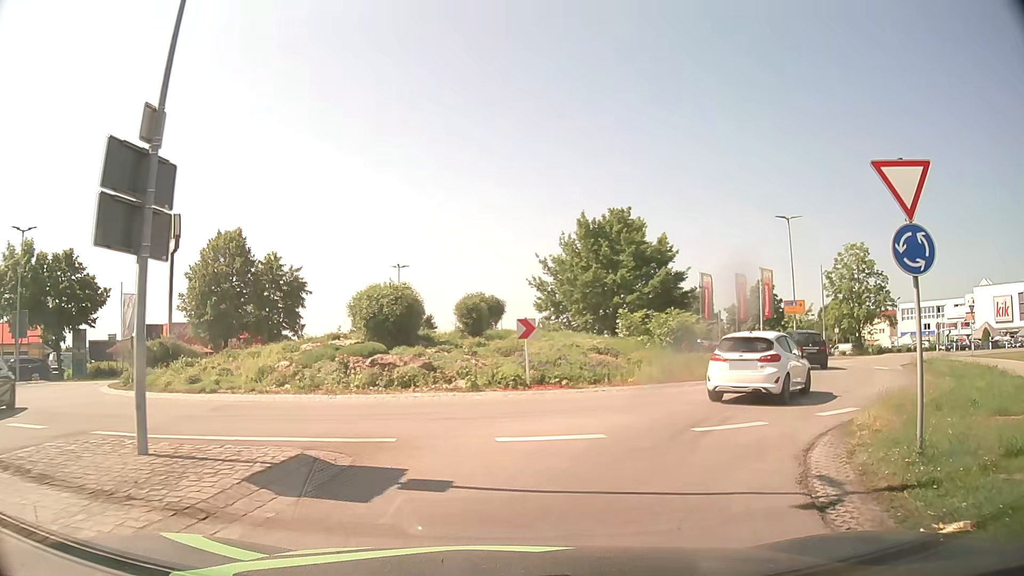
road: secondary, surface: asphalt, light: Day
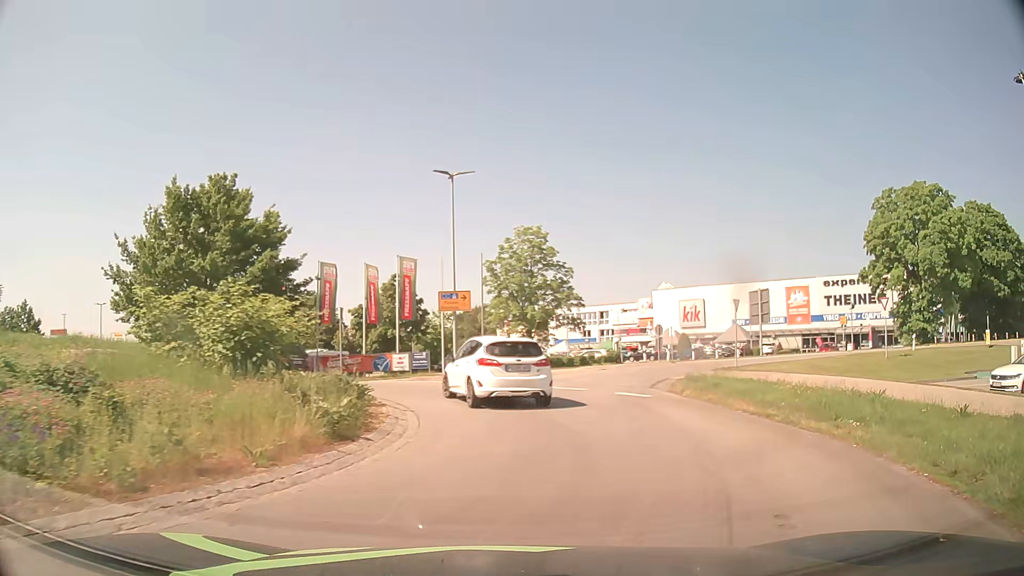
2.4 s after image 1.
(+3.4, +12.7) m; +32°
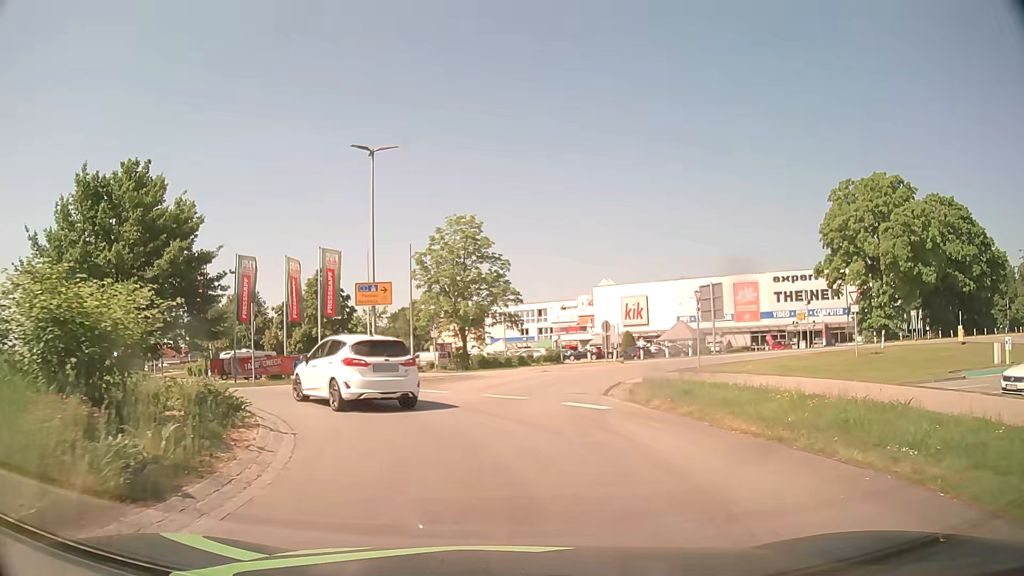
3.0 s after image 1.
(+0.2, +3.6) m; +6°
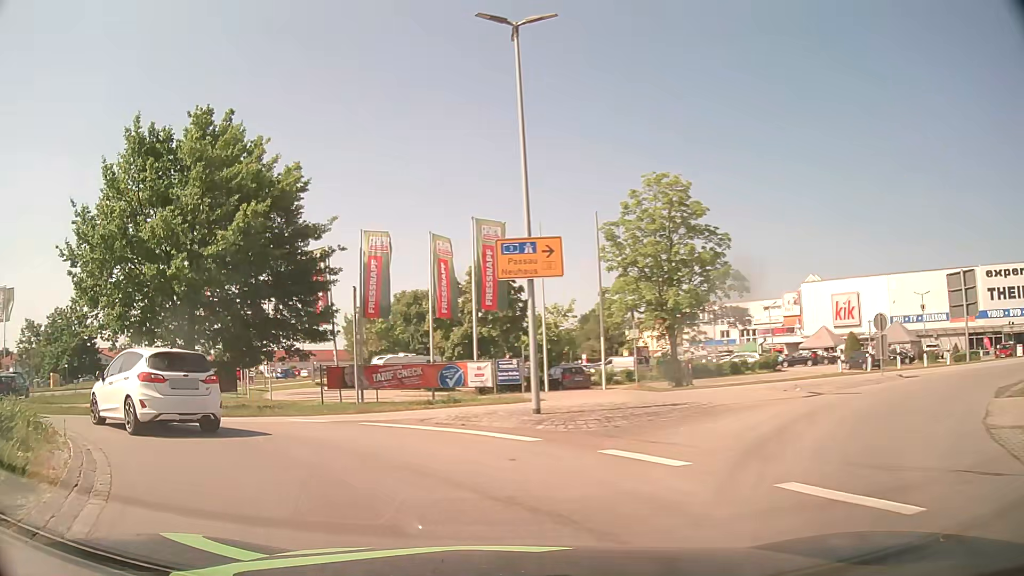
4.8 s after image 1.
(-1.1, +10.6) m; -17°
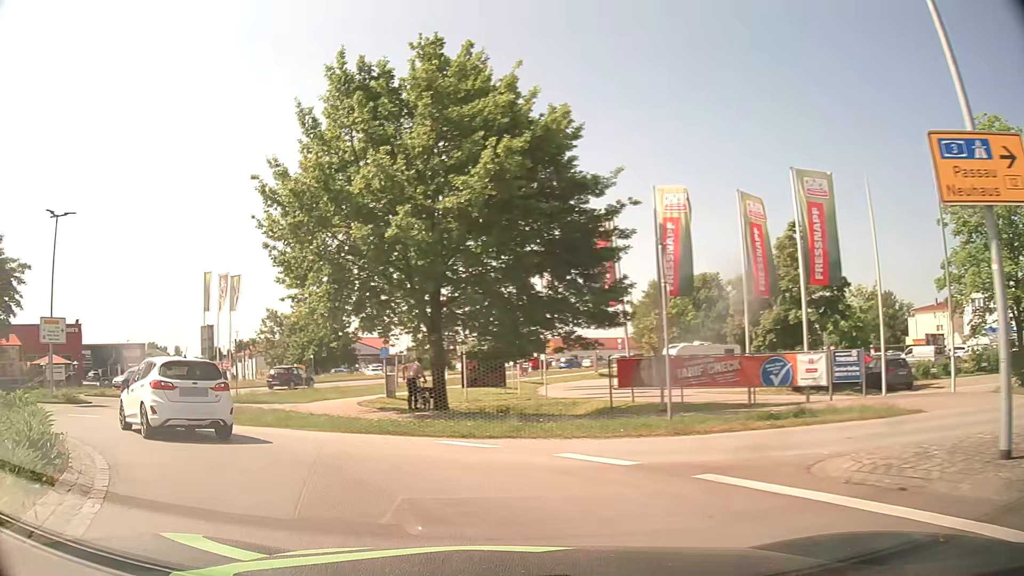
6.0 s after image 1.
(-1.4, +6.4) m; -24°
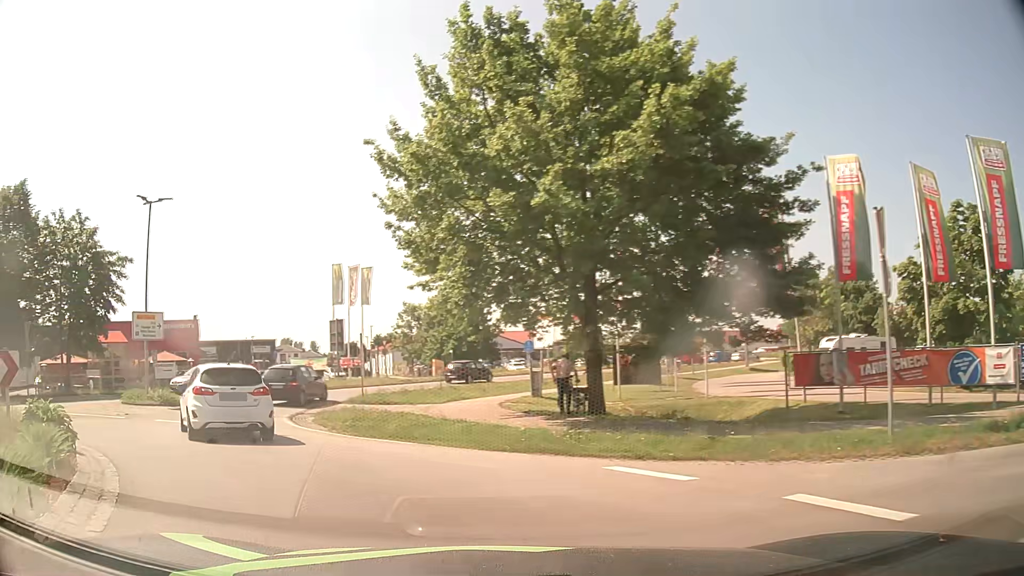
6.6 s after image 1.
(-0.3, +3.1) m; -11°
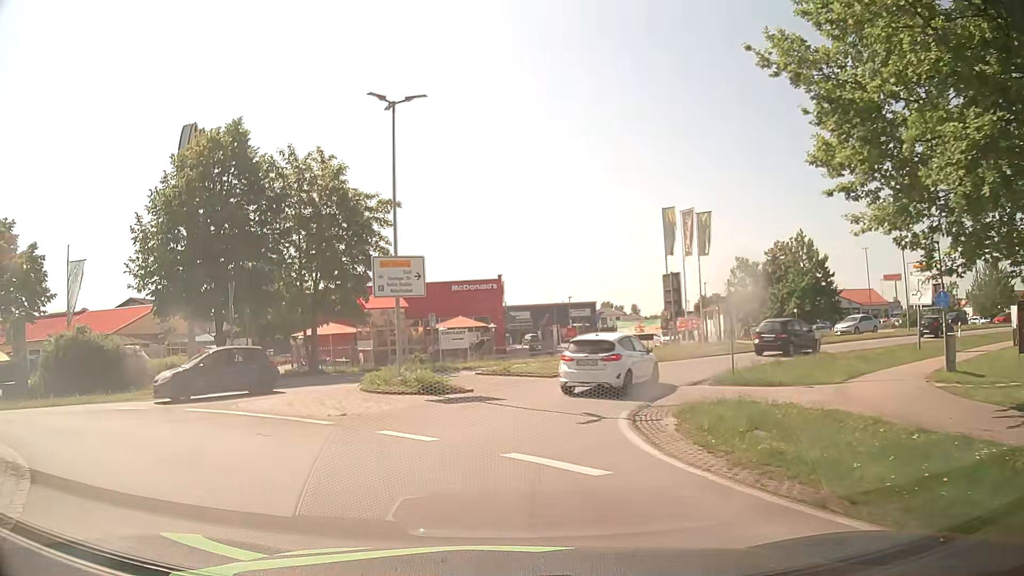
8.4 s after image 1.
(-2.6, +8.8) m; -28°
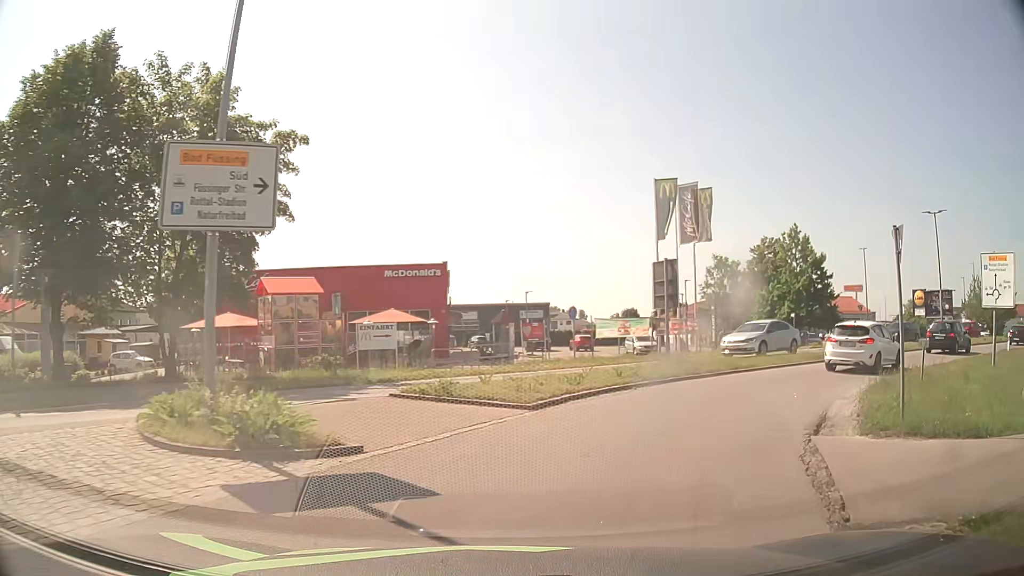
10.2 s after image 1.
(0.0, +10.4) m; +5°
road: tertiary
(+2, +10) (+8, +18) (+16, +24) (+24, +29) (+33, +34) (+42, +39) (+51, +43) (+61, +46) (+70, +44) (+80, +42) m
